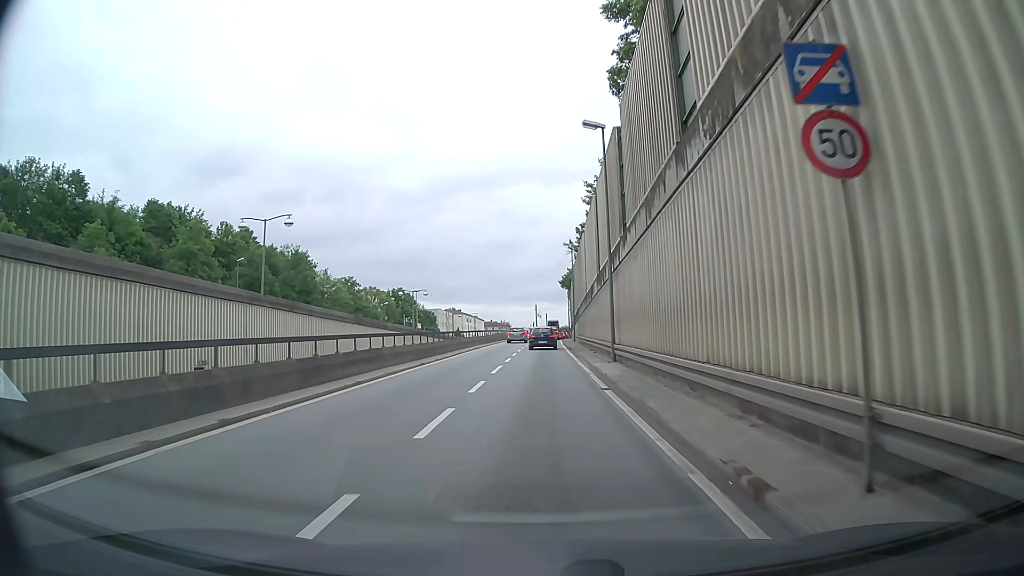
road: trunk_link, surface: asphalt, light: Day
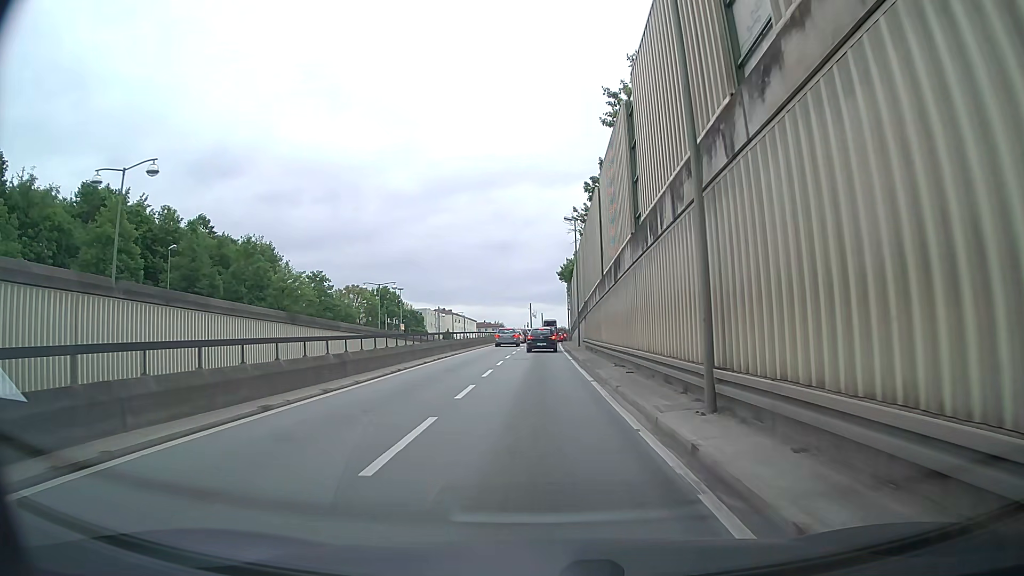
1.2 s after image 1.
(-0.1, +13.9) m; 0°
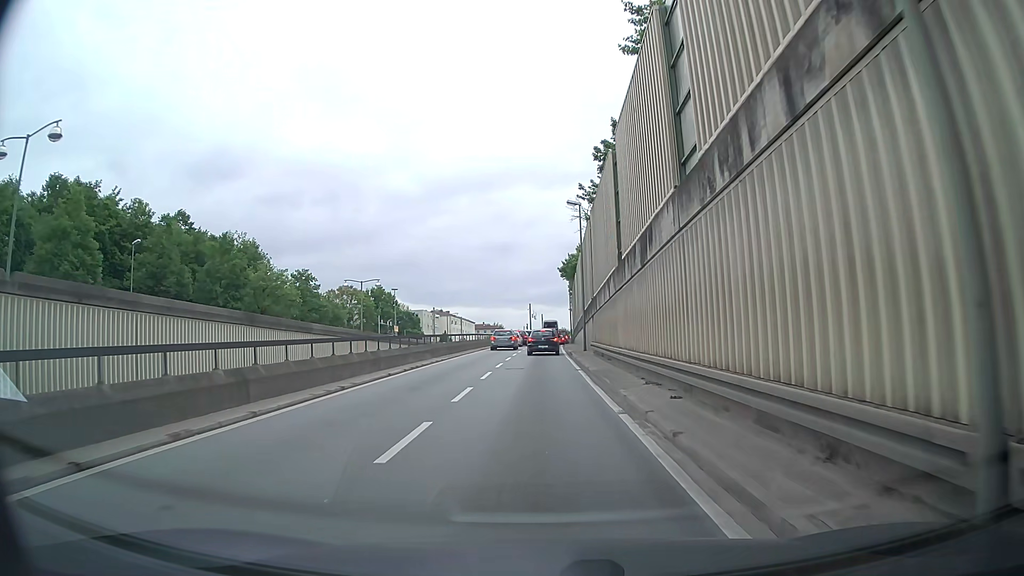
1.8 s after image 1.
(0.0, +6.1) m; -1°
